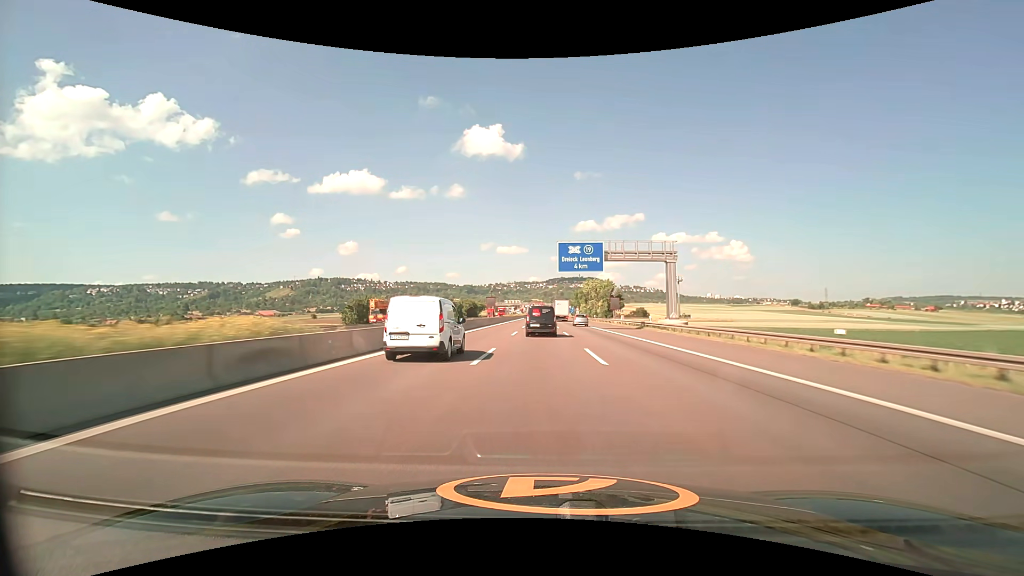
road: motorway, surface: asphalt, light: Day
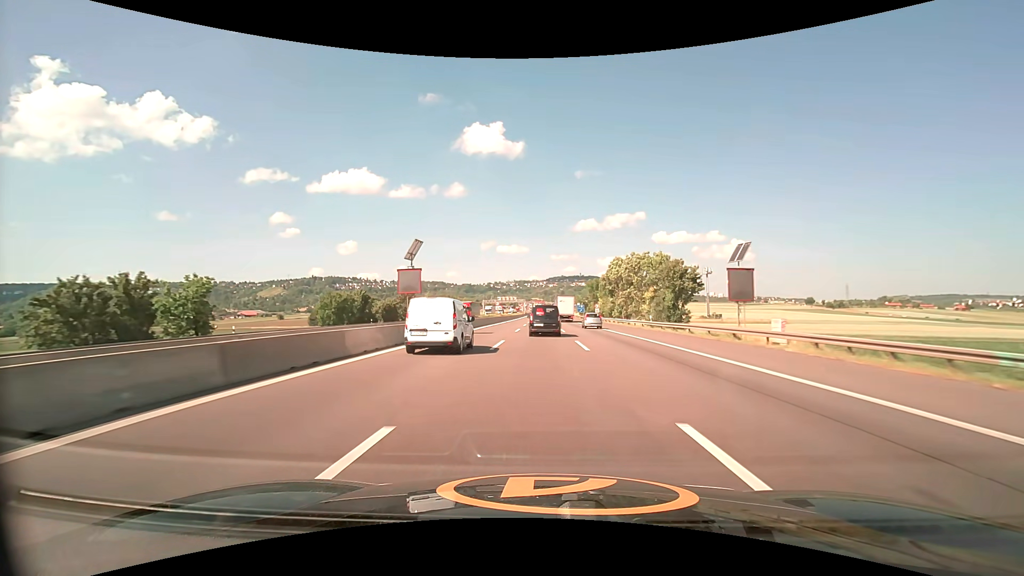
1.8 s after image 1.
(0.0, +48.8) m; 0°
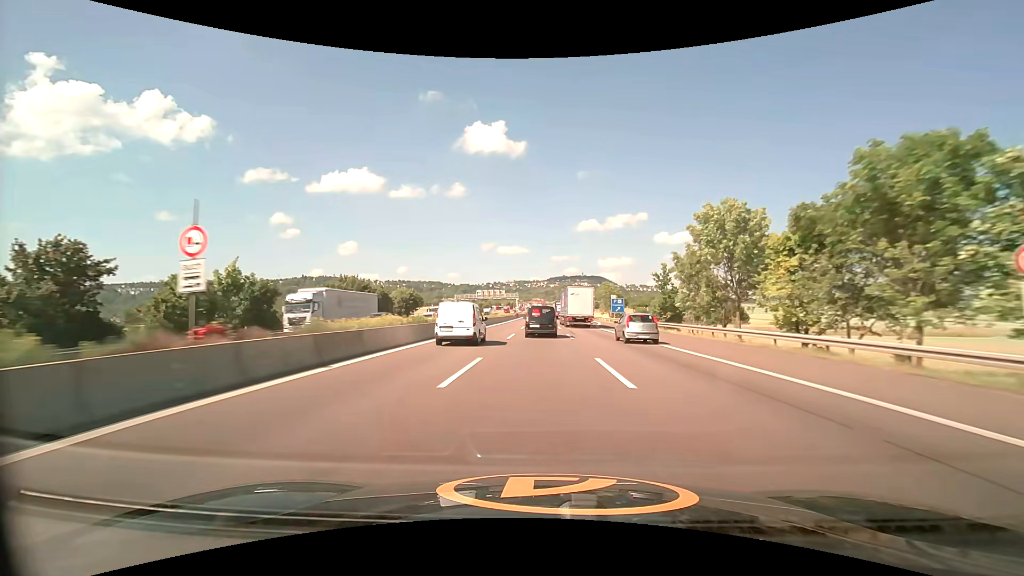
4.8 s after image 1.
(-0.1, +80.6) m; 0°
(0, +10) (0, +20) (0, +30) (0, +40) (0, +50) (0, +60) (0, +70) (0, +80) (0, +90) (0, +100) m
